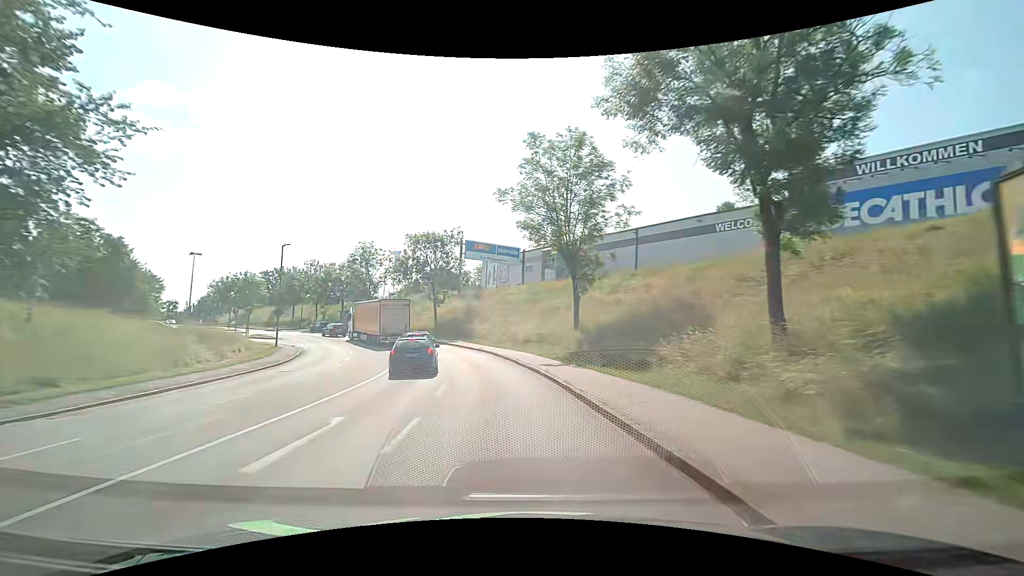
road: tertiary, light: Day
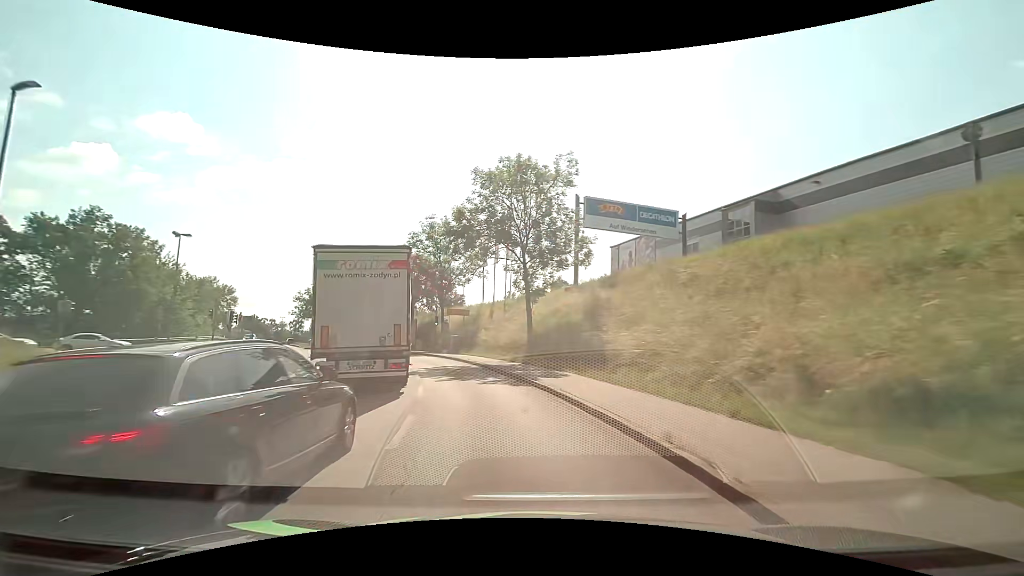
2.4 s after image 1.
(-7.0, +29.2) m; -22°
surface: asphalt
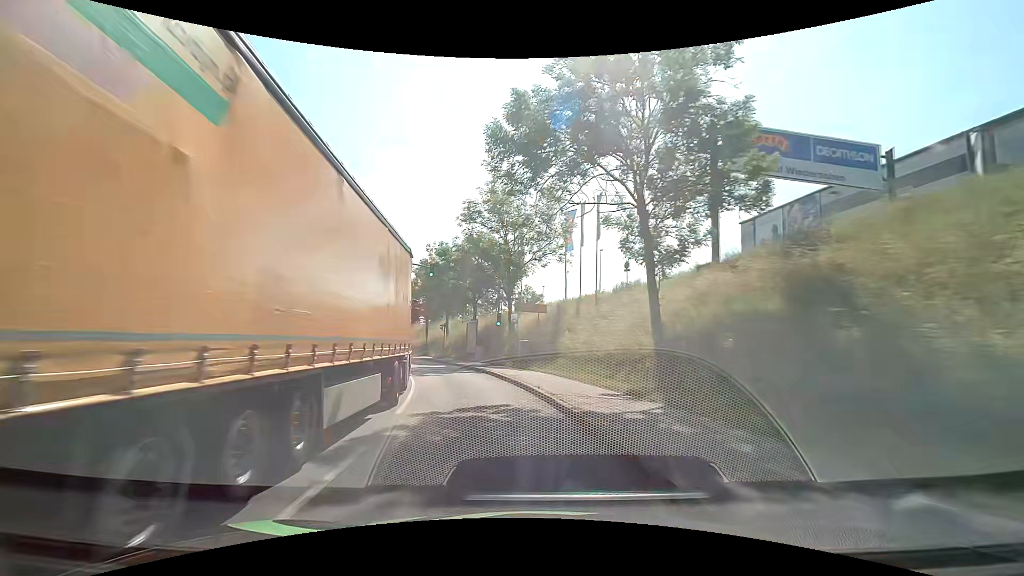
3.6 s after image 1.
(-1.2, +14.8) m; -10°
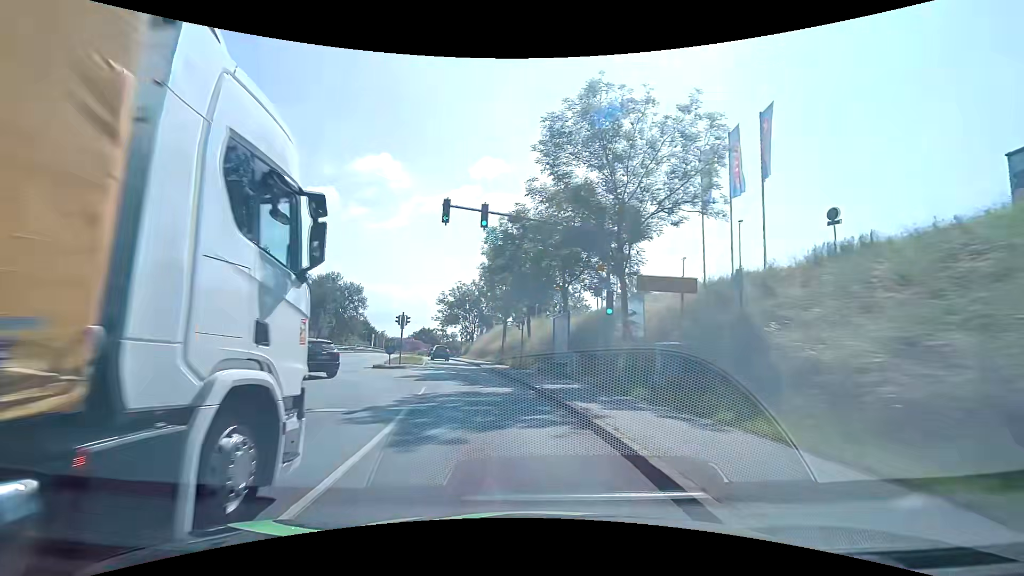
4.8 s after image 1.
(-1.3, +14.8) m; -11°
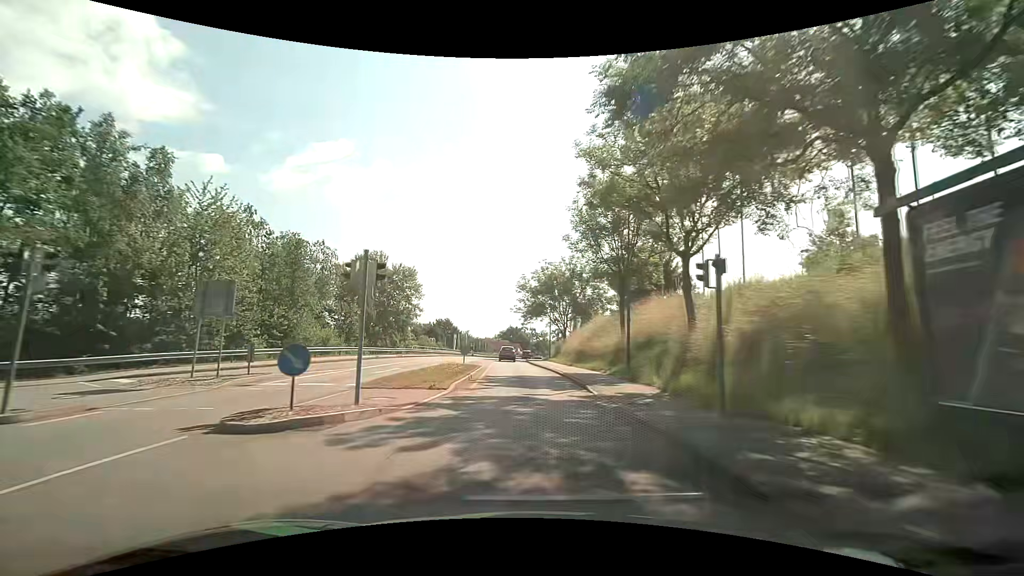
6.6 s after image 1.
(-2.2, +22.4) m; -10°
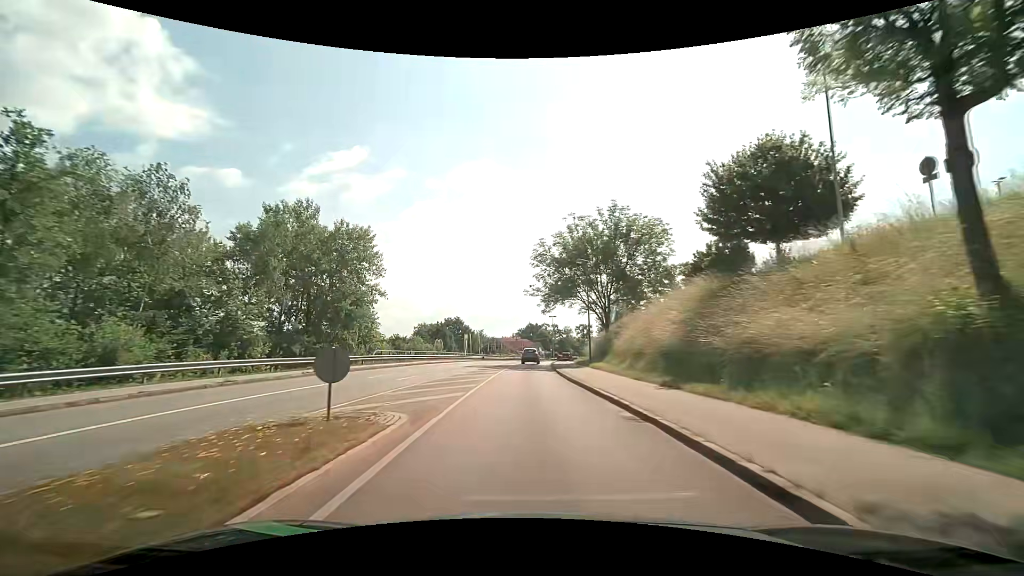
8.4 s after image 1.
(-0.4, +22.8) m; -1°
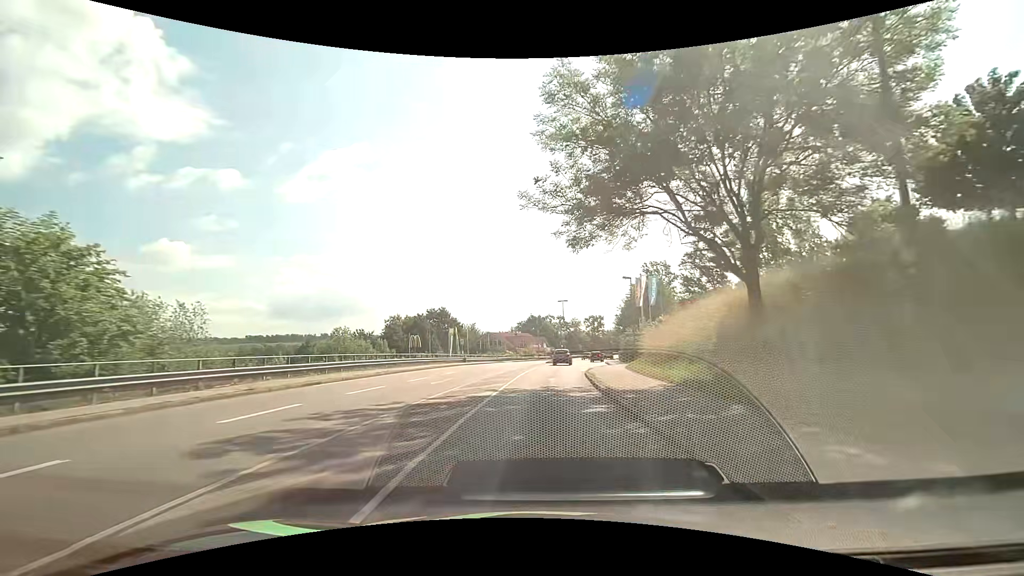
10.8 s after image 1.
(-1.2, +30.6) m; -2°
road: primary_link
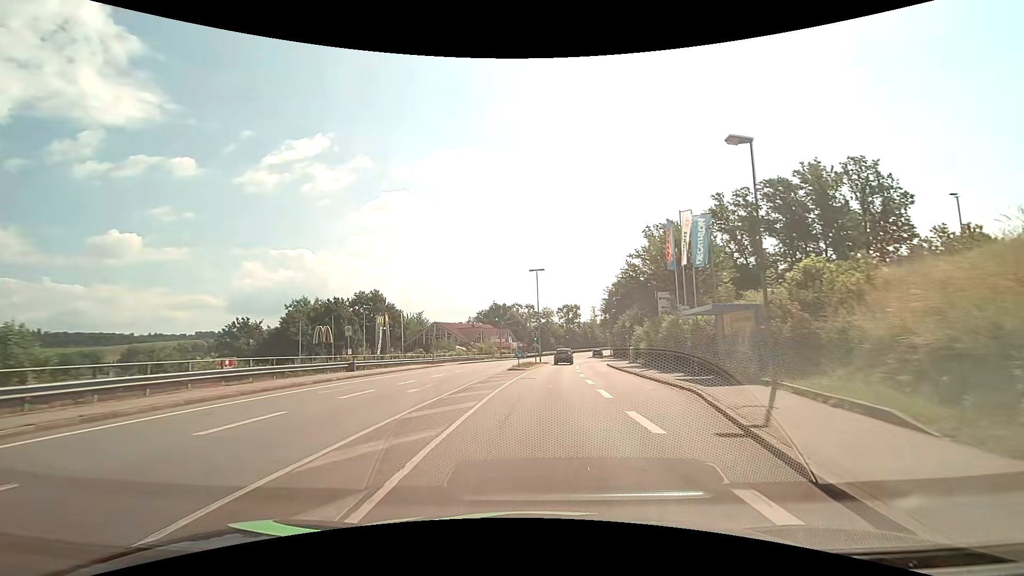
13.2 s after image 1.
(+0.8, +30.7) m; +4°
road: tertiary
